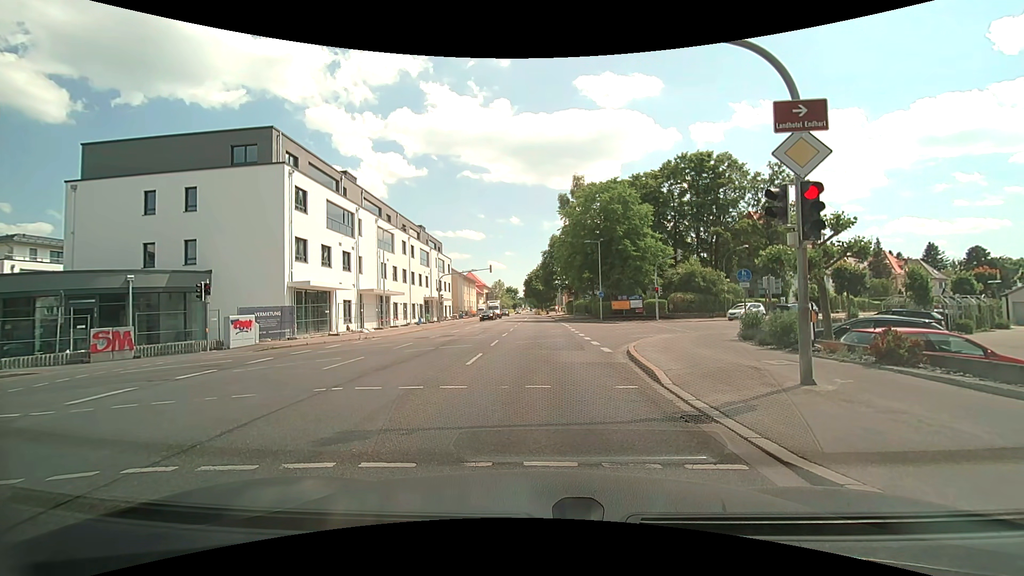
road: secondary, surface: asphalt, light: Day
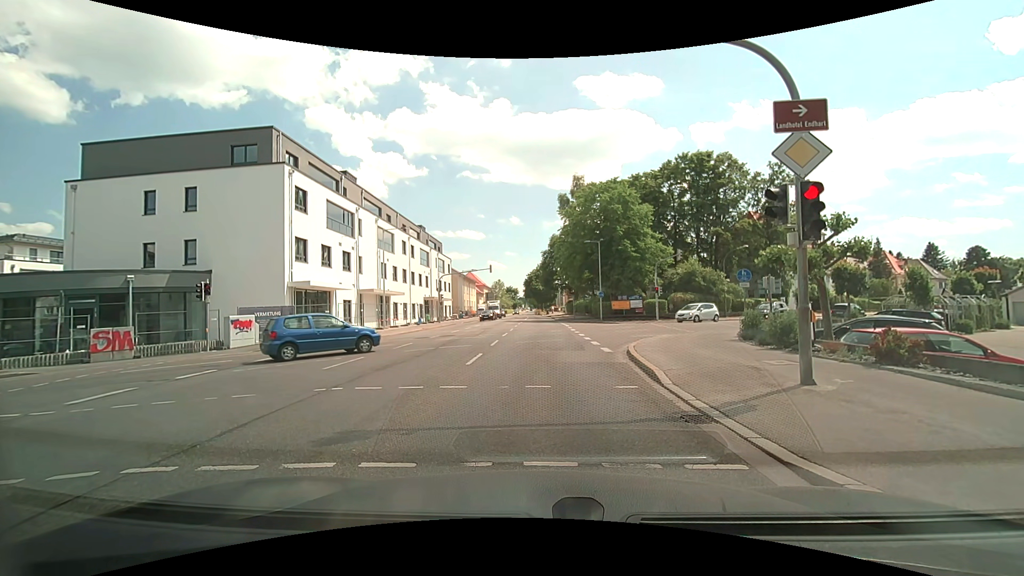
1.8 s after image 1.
(0.0, 0.0) m; 0°
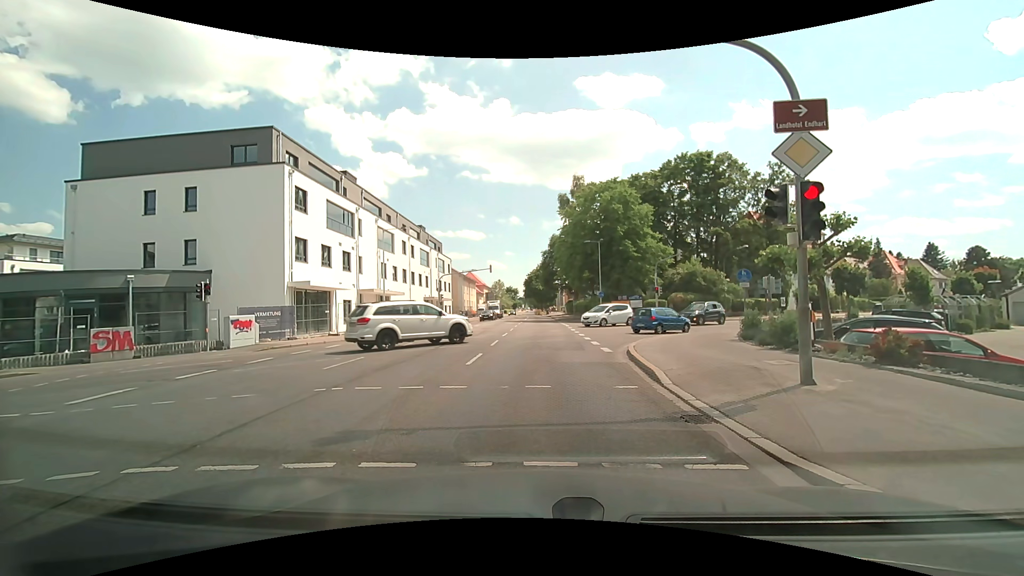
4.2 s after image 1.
(0.0, 0.0) m; 0°
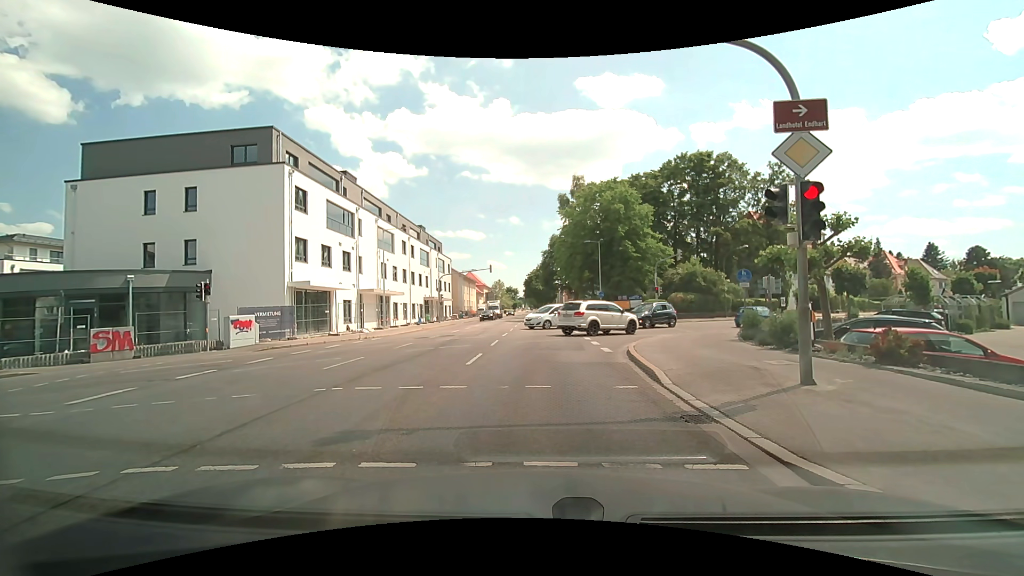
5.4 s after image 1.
(0.0, 0.0) m; 0°
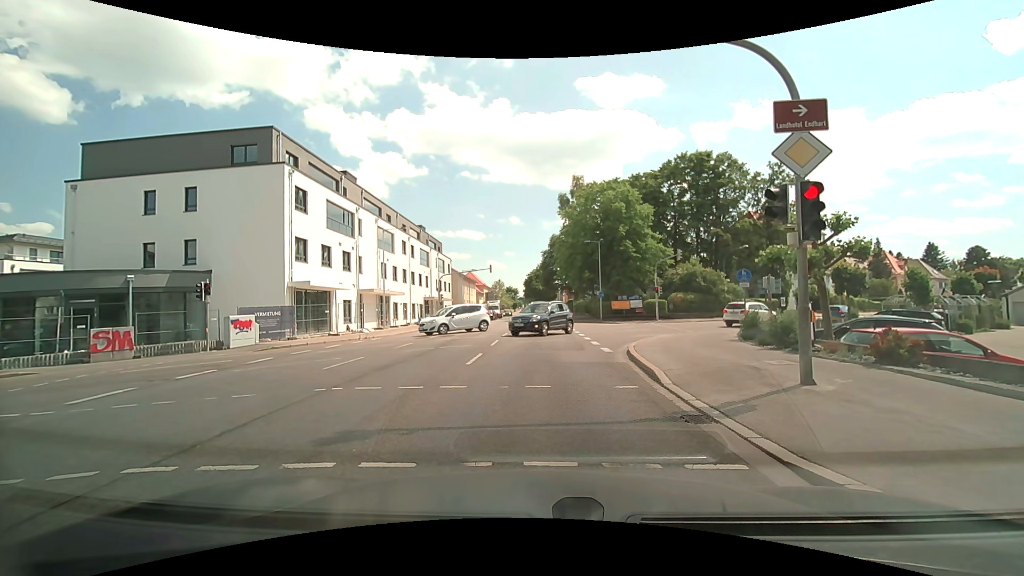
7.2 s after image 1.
(0.0, 0.0) m; 0°
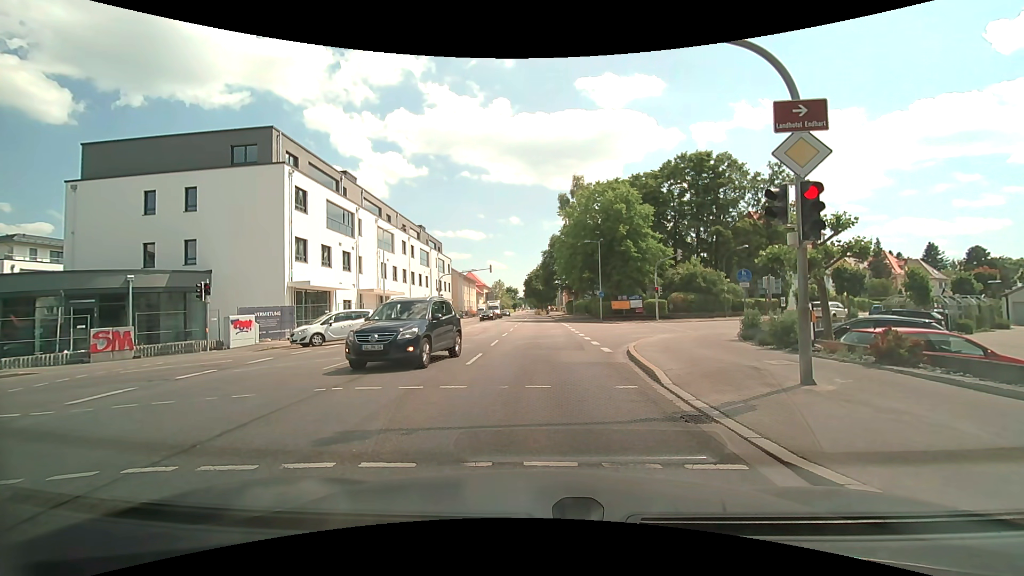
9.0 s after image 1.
(0.0, 0.0) m; 0°
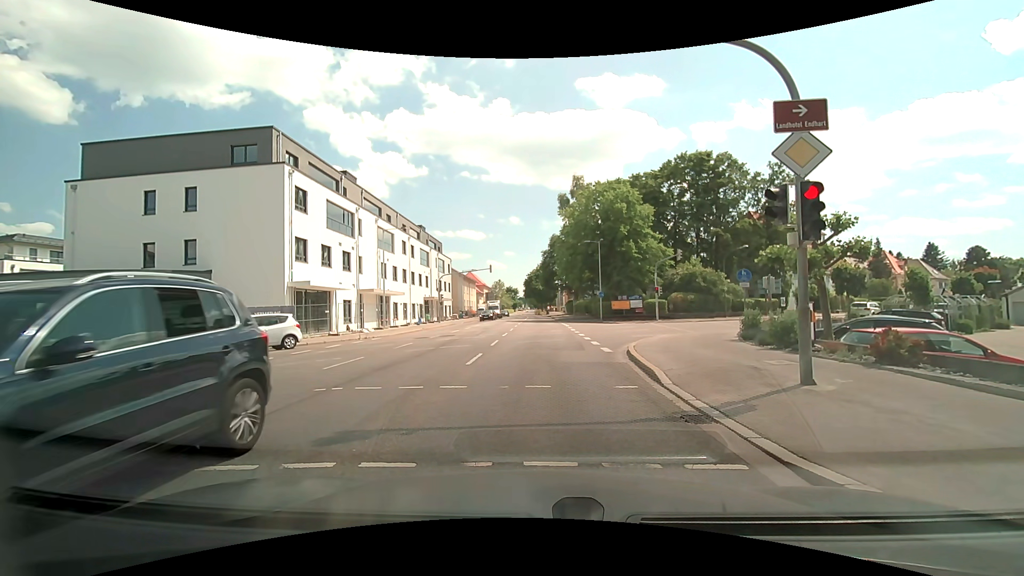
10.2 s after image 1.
(0.0, 0.0) m; 0°
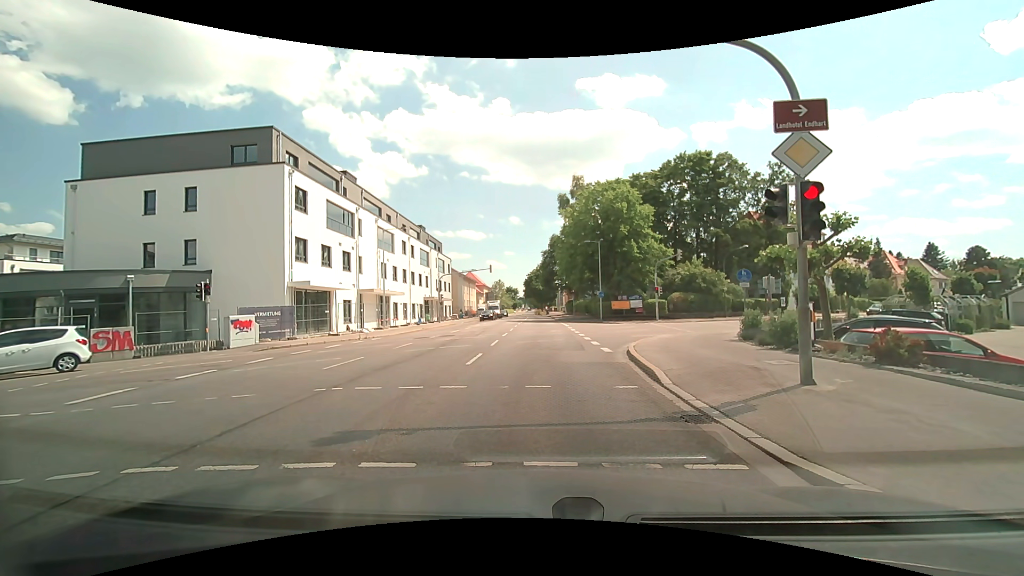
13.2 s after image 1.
(0.0, 0.0) m; 0°
(0, +10) (+1, +20) (+5, +29) (+11, +36) (+19, +43) (+27, +49) (+34, +56) (+41, +63) (+49, +69) (+57, +76) m
